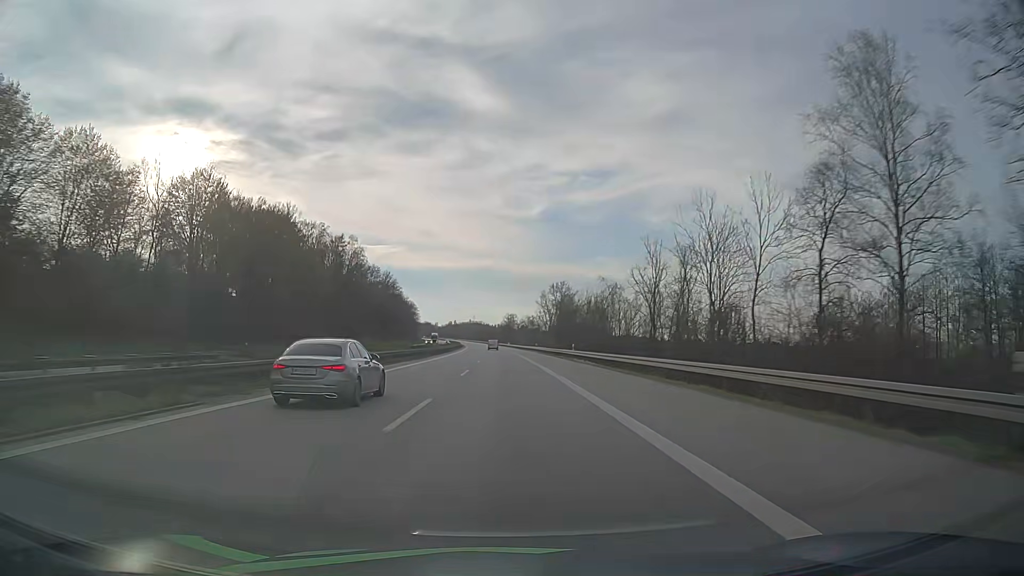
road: motorway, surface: asphalt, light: Day
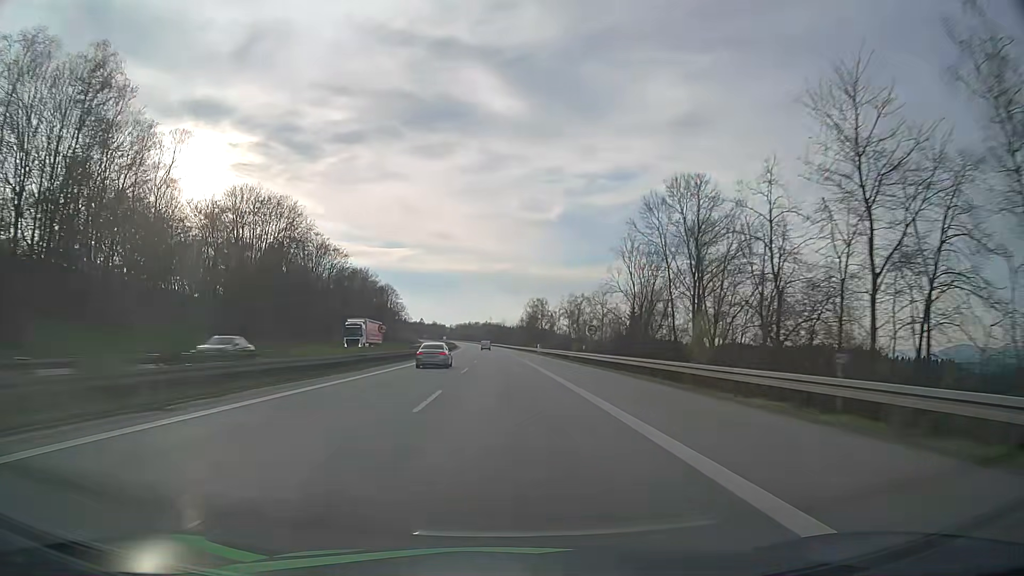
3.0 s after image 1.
(-1.4, +105.1) m; -2°
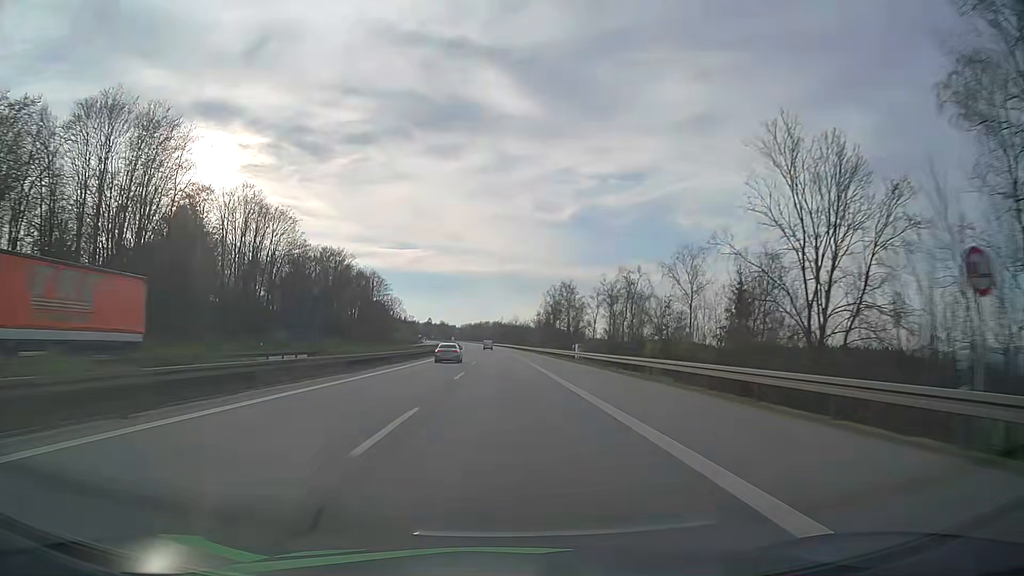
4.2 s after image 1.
(-0.3, +41.6) m; -1°
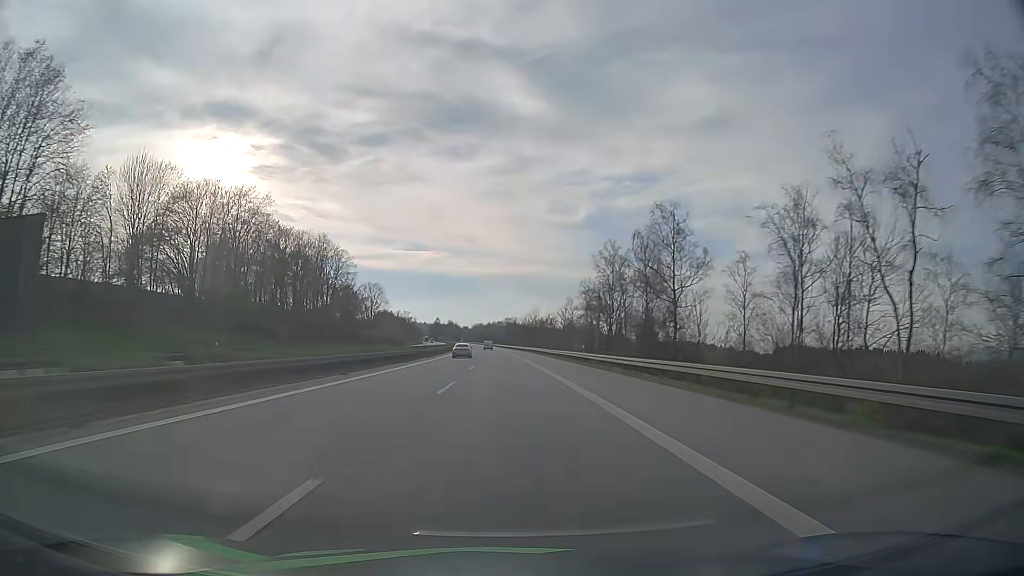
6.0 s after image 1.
(-0.8, +61.9) m; -1°
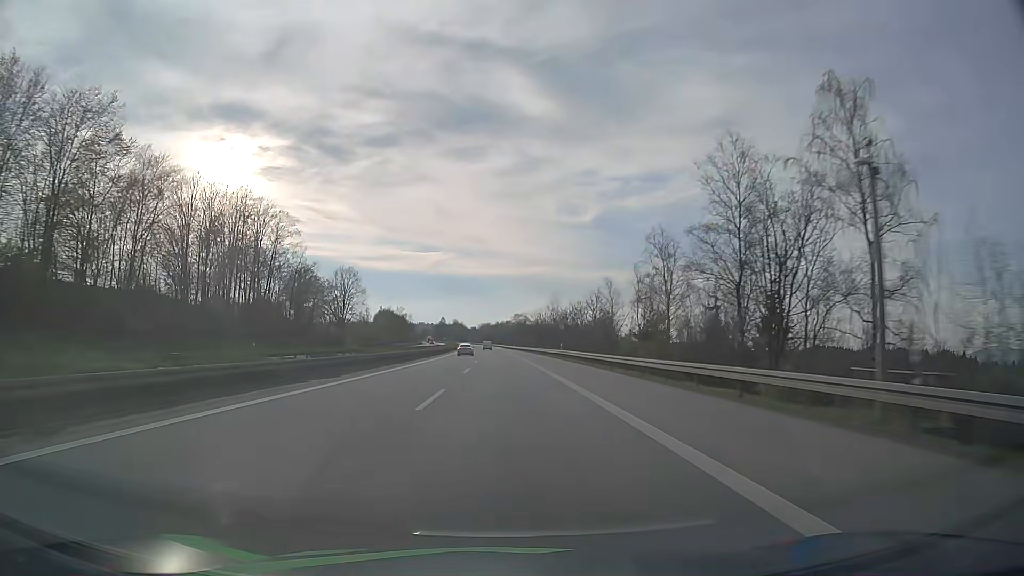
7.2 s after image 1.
(-0.2, +40.9) m; -1°
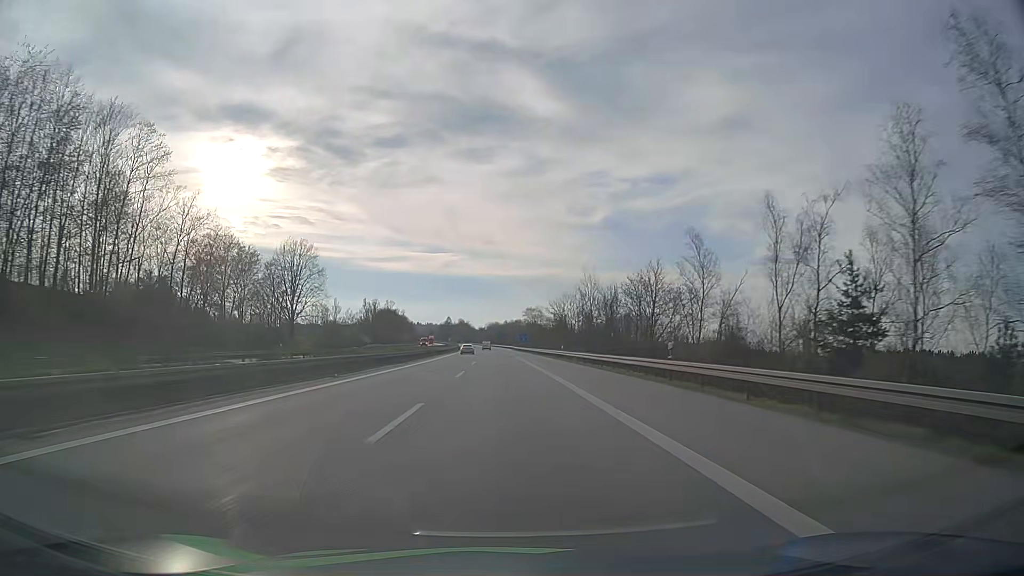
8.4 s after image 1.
(-0.3, +40.6) m; -1°
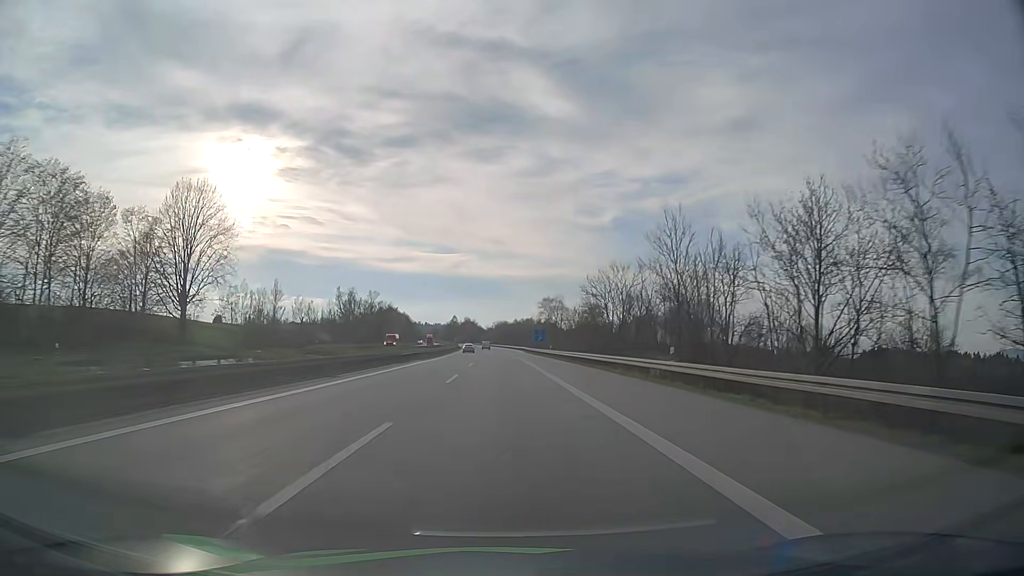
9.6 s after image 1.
(-0.3, +40.4) m; -1°
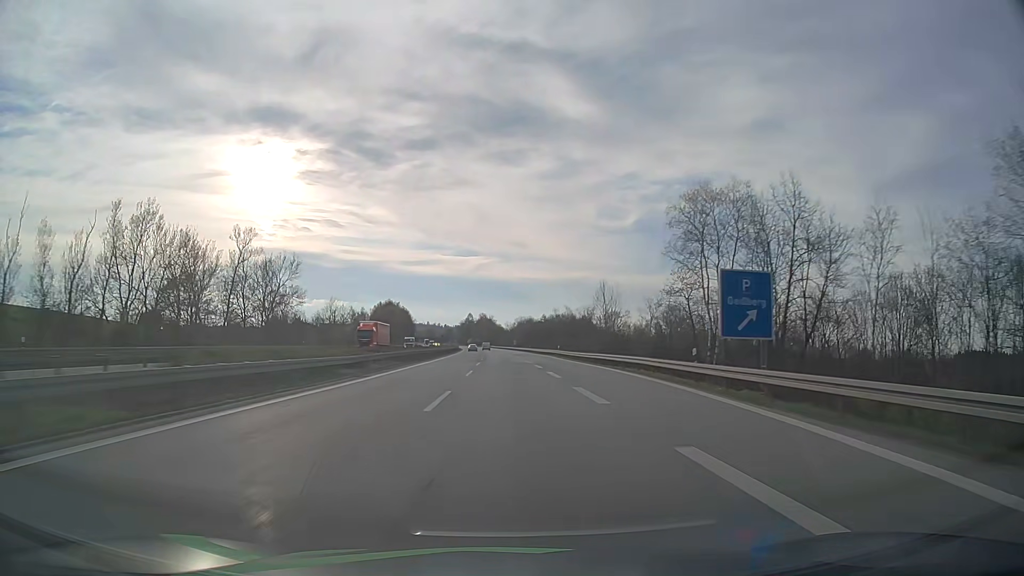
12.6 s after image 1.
(-2.0, +100.1) m; -2°
(0, +10) (0, +20) (0, +30) (0, +40) (0, +50) (0, +60) (0, +70) (0, +80) (0, +90) (-1, +100) m
